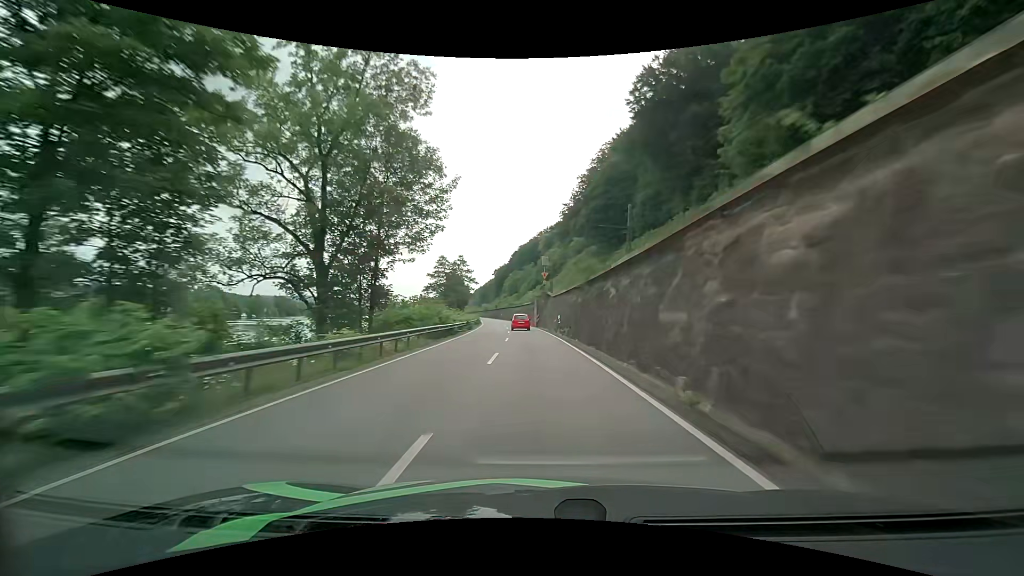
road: primary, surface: asphalt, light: Day
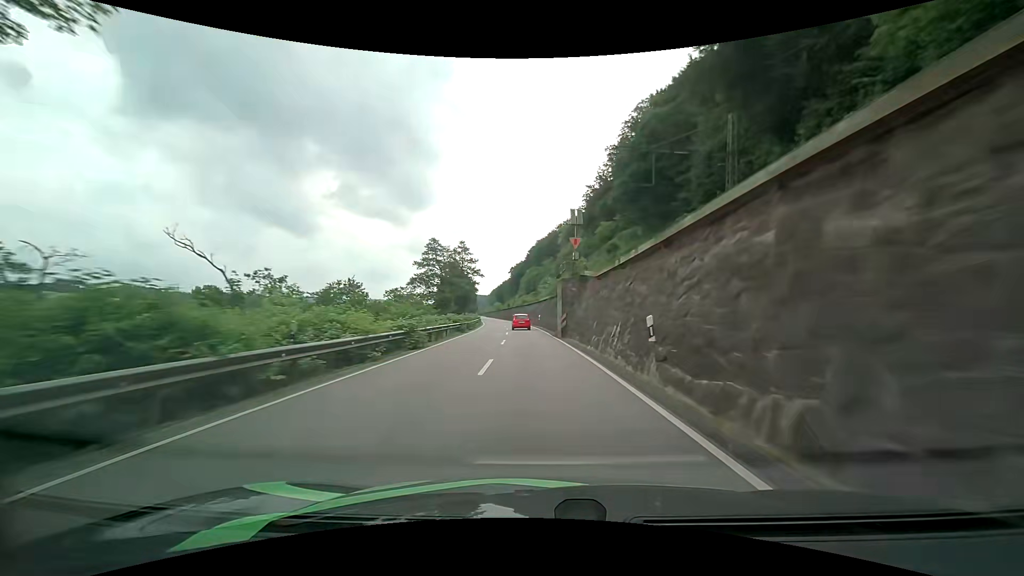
(-0.4, +26.4) m; -2°
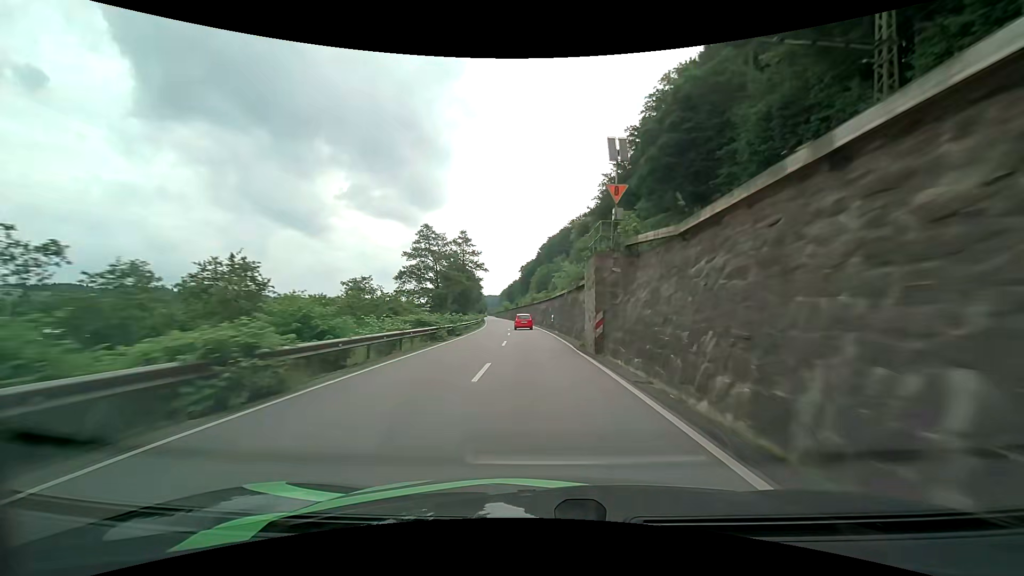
(-0.1, +13.2) m; -1°
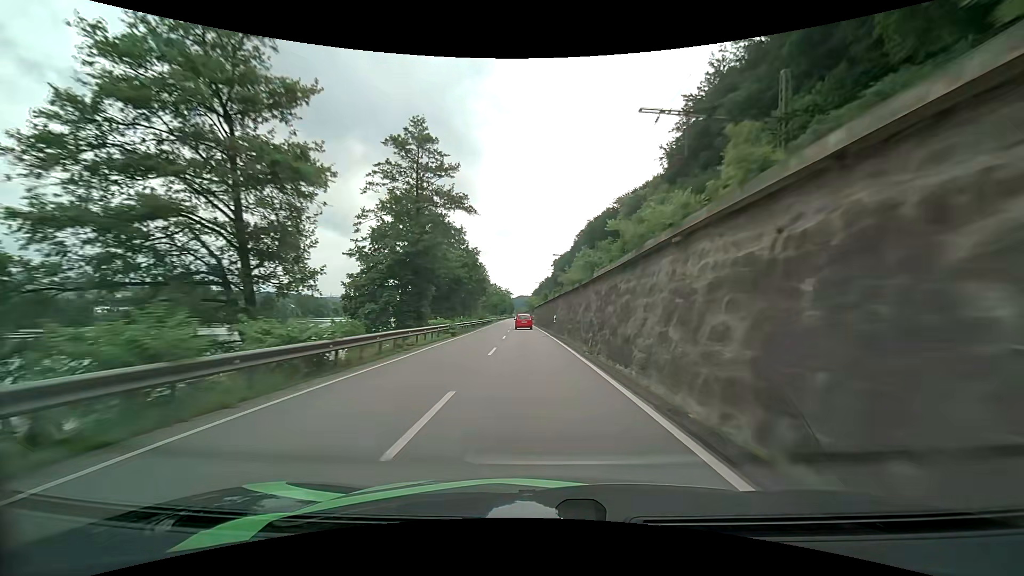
(-1.8, +53.1) m; -4°
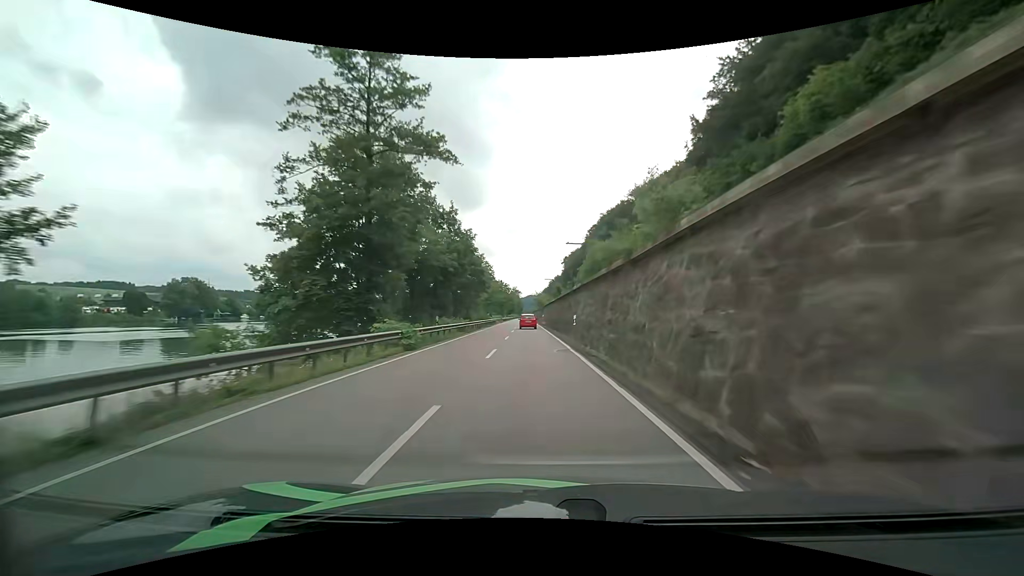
(-0.1, +13.4) m; -1°
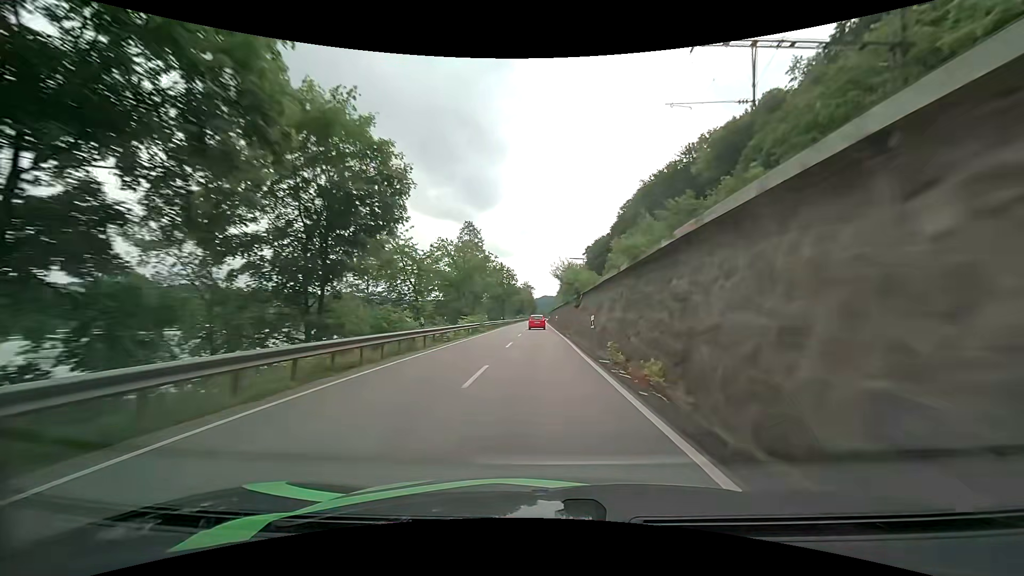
(-0.8, +53.8) m; -1°
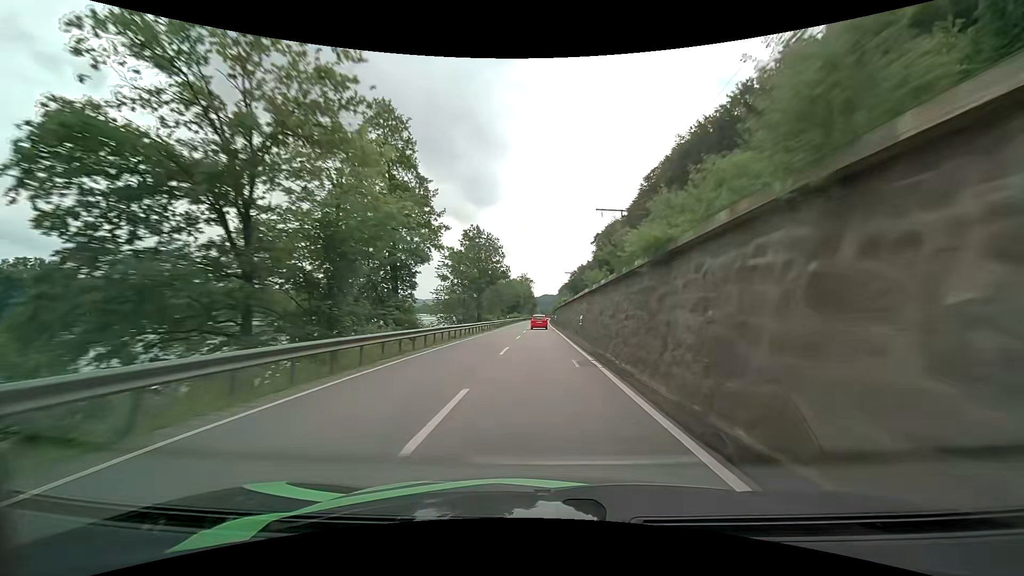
(-0.1, +40.3) m; 0°
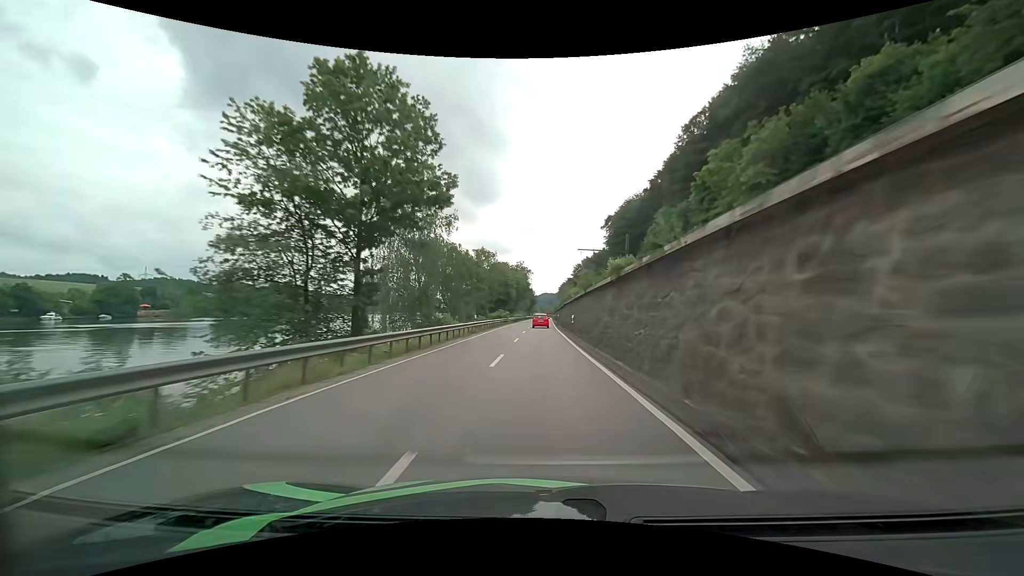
(+0.1, +39.9) m; 0°
(0, +10) (0, +20) (0, +30) (0, +40) (0, +50) (0, +60) (0, +70) (+1, +80) (+1, +90) (+1, +100) m
